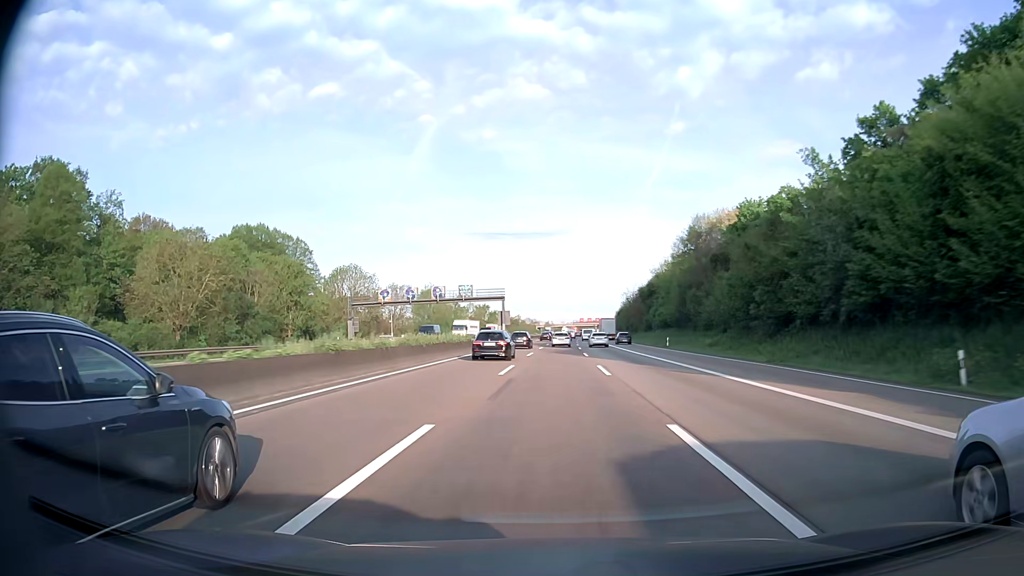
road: motorway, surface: asphalt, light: Day
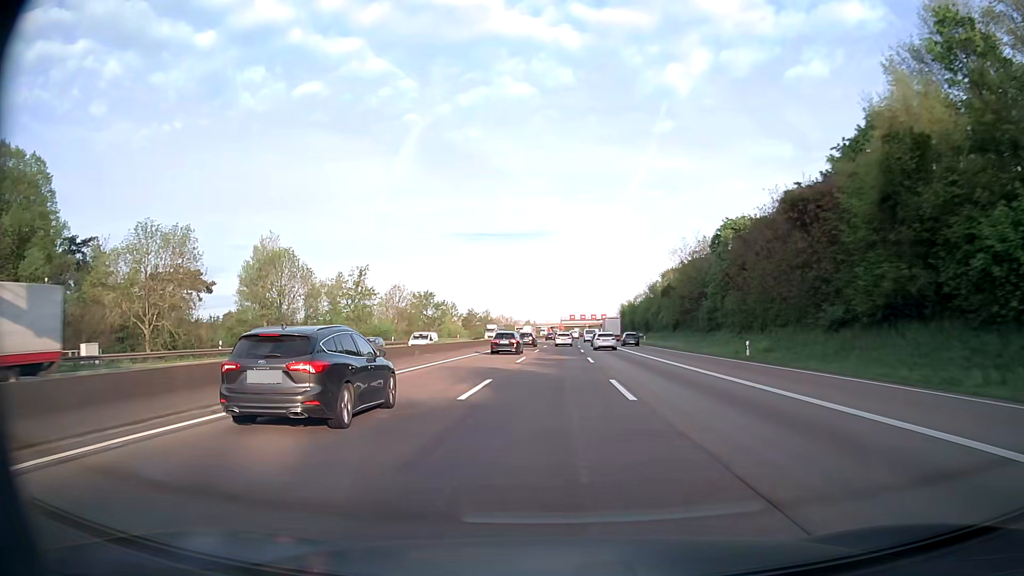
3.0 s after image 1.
(+1.2, +79.9) m; +1°
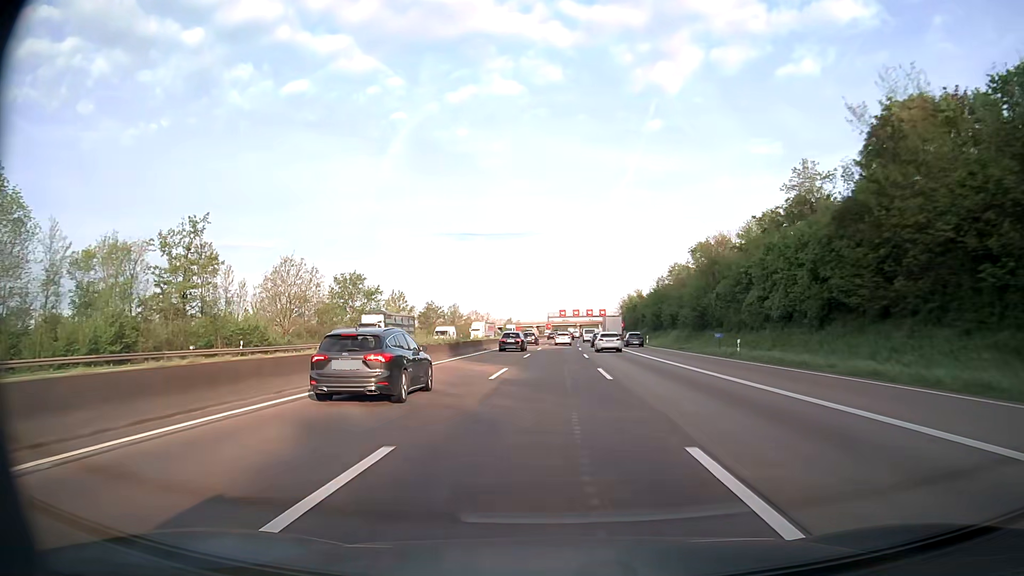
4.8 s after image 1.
(+0.3, +47.8) m; +1°
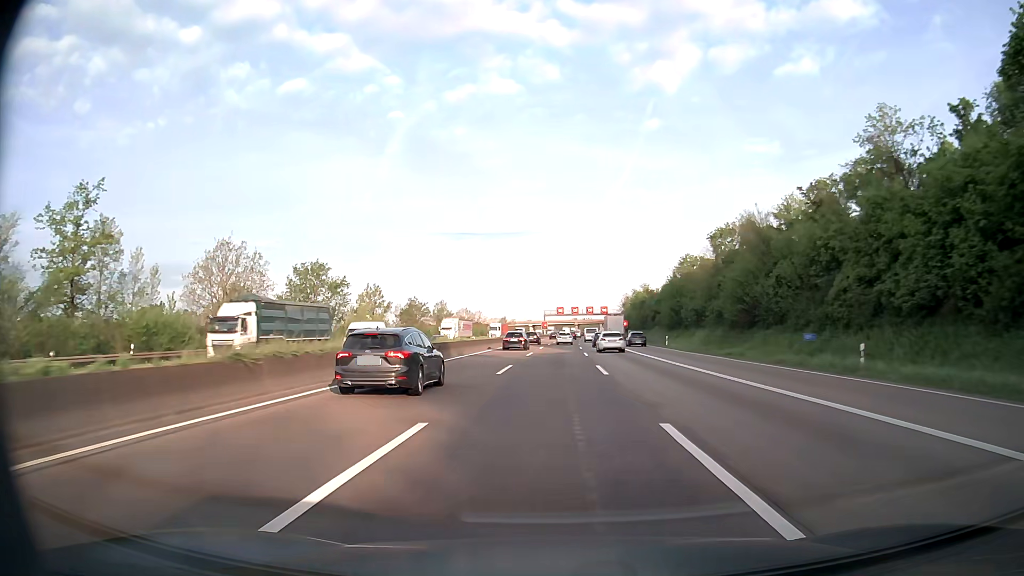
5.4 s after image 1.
(0.0, +15.9) m; 0°
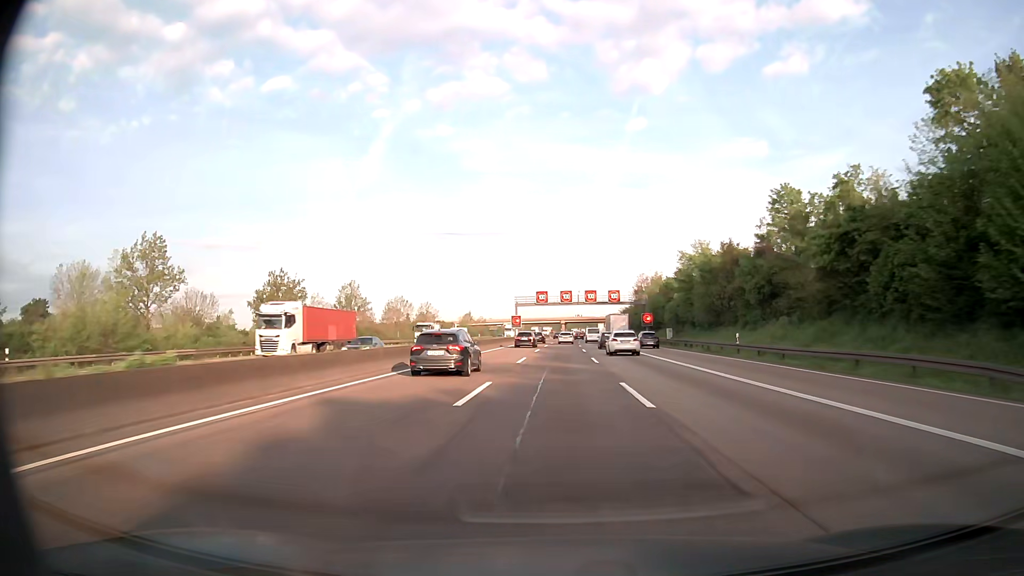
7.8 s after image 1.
(+0.9, +63.5) m; +1°
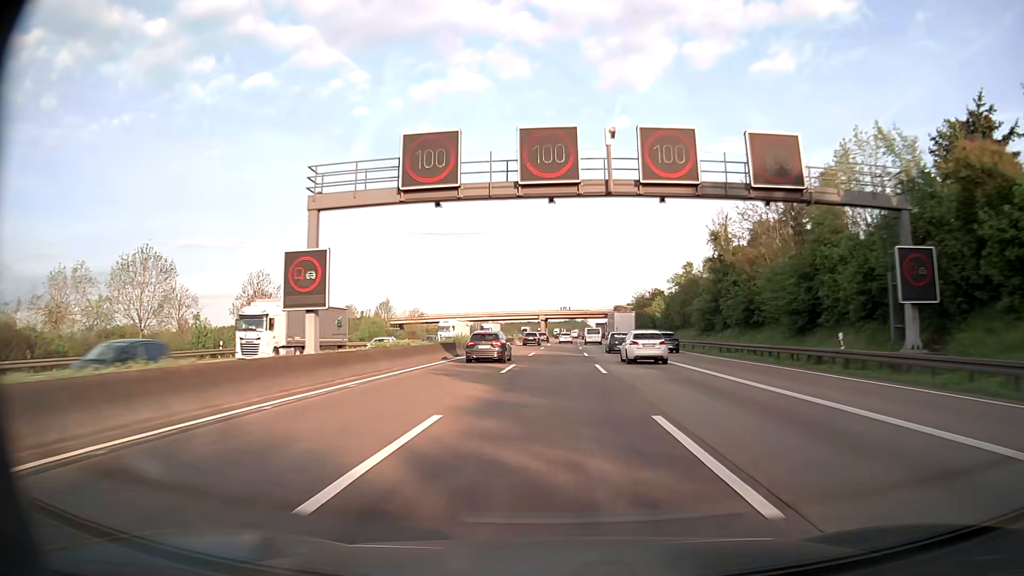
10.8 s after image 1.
(+1.4, +79.3) m; +2°
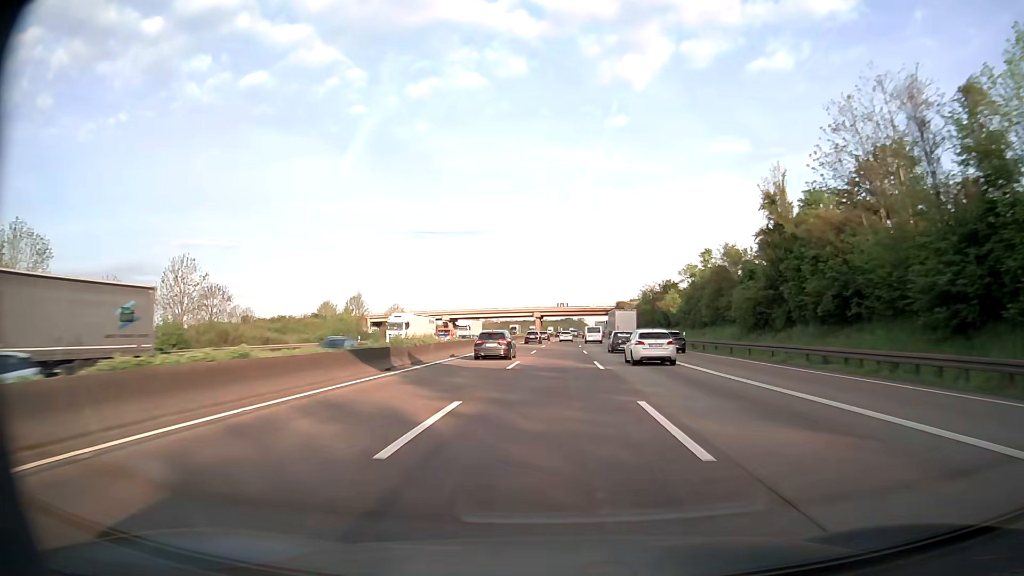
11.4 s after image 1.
(0.0, +15.8) m; 0°
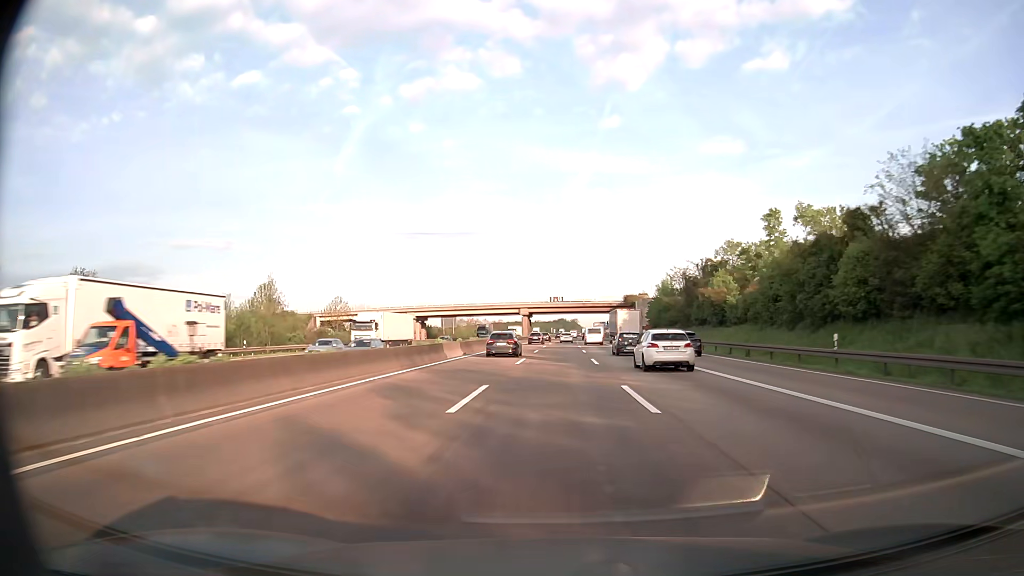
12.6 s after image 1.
(+0.1, +31.7) m; +1°
(0, +10) (0, +20) (0, +30) (0, +40) (0, +50) (+1, +60) (+1, +70) (+1, +80) (+1, +90) (+1, +100) m
